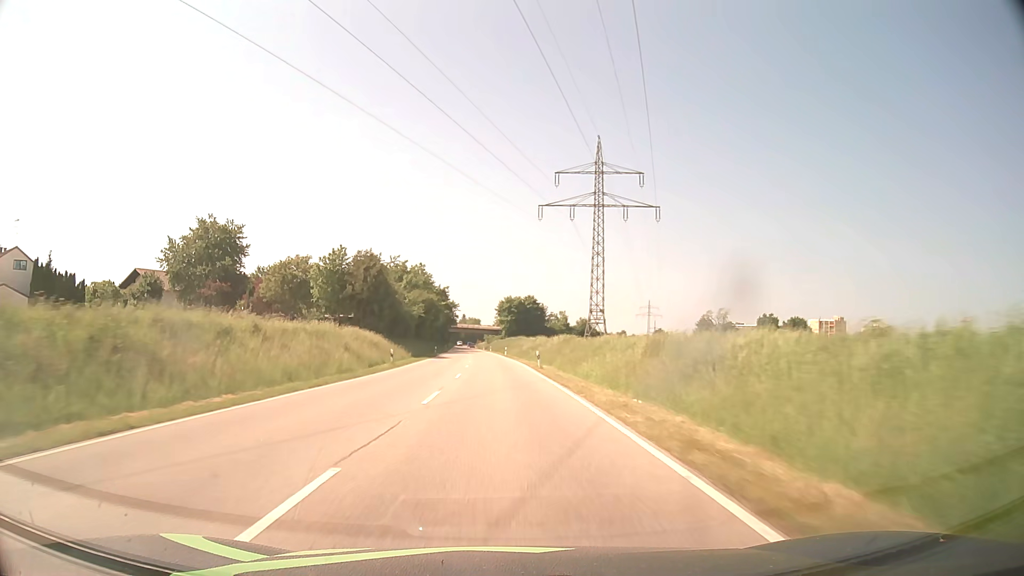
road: secondary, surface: asphalt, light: Day
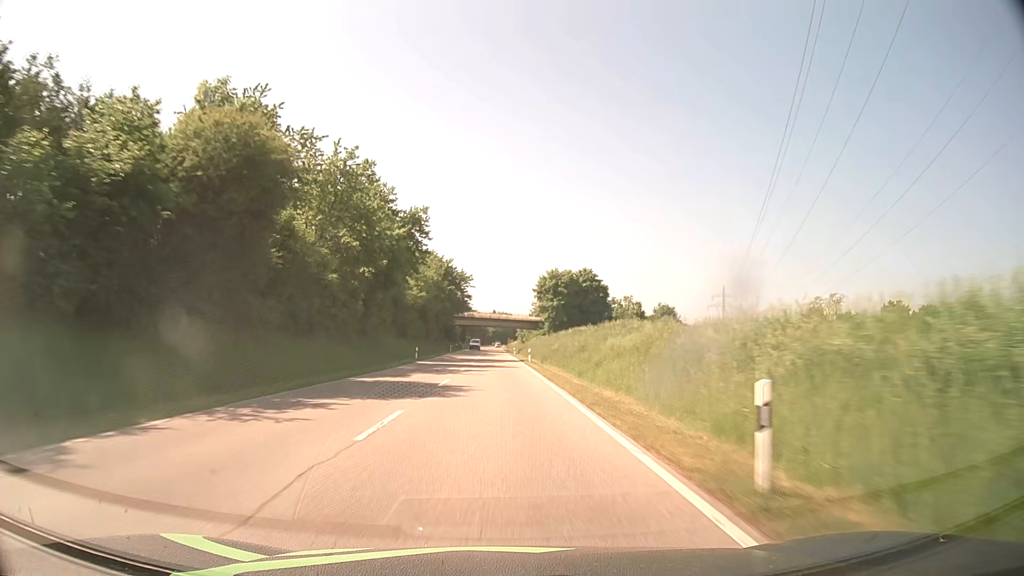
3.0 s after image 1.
(-2.1, +78.3) m; -3°
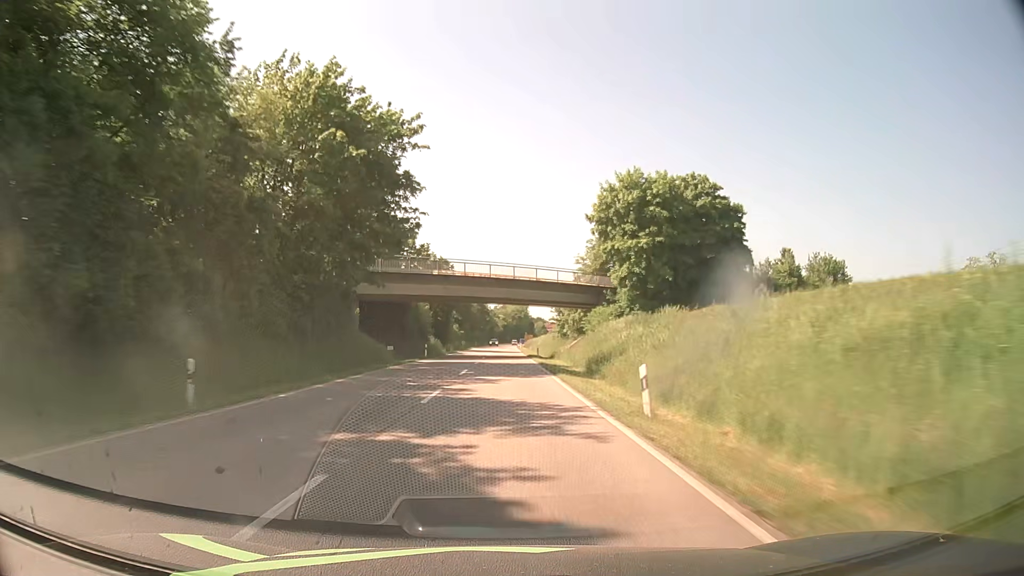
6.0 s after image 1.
(-1.2, +78.9) m; -1°
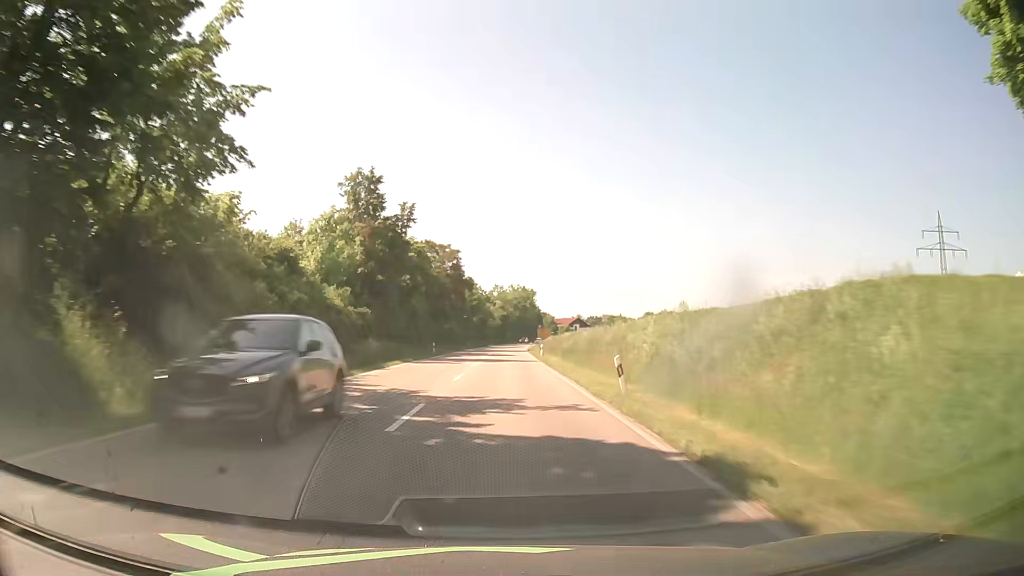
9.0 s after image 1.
(-0.3, +76.9) m; 0°
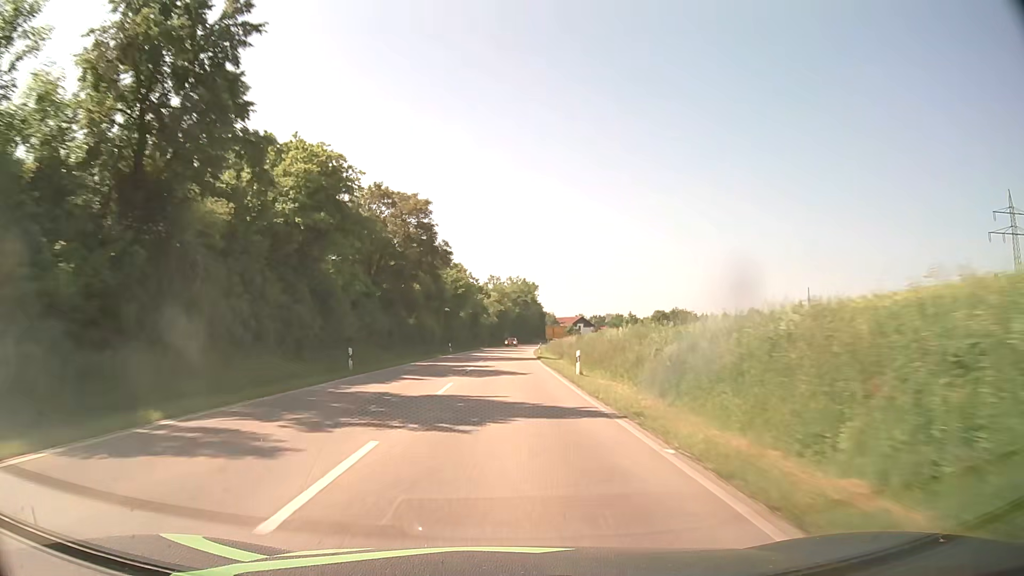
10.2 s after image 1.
(0.0, +29.0) m; 0°
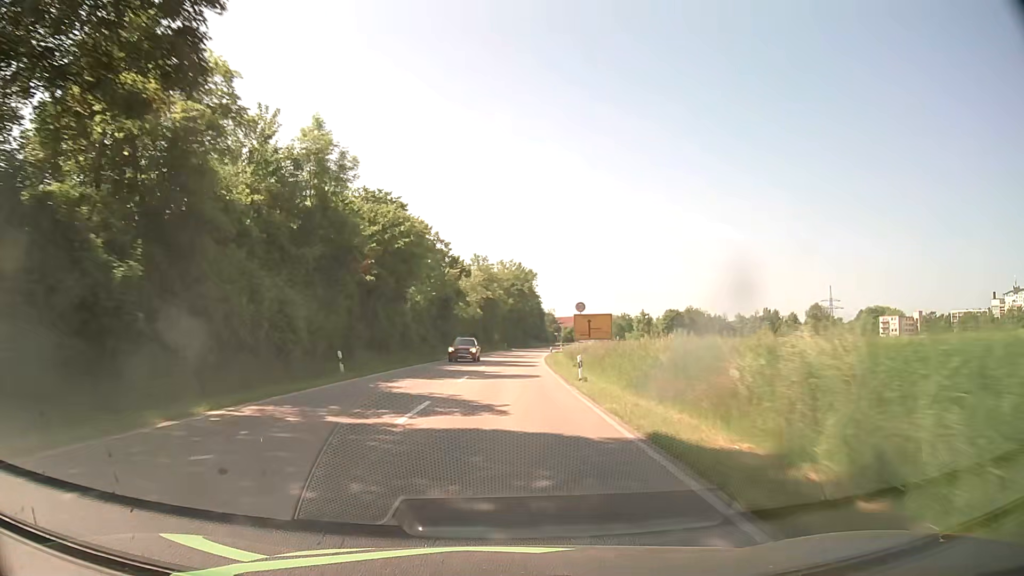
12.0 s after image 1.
(+0.2, +41.4) m; +1°
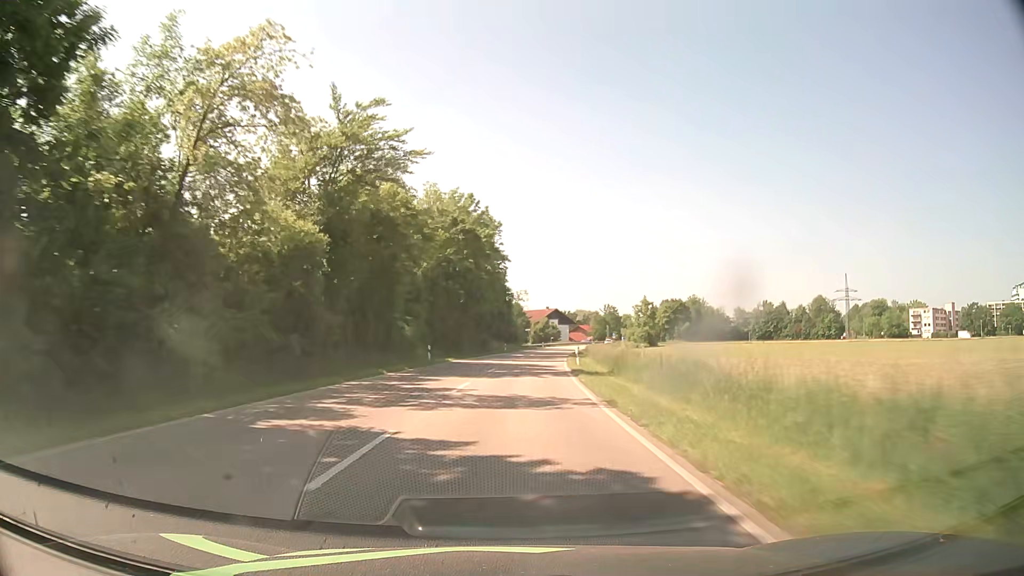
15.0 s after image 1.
(+1.9, +65.2) m; +3°
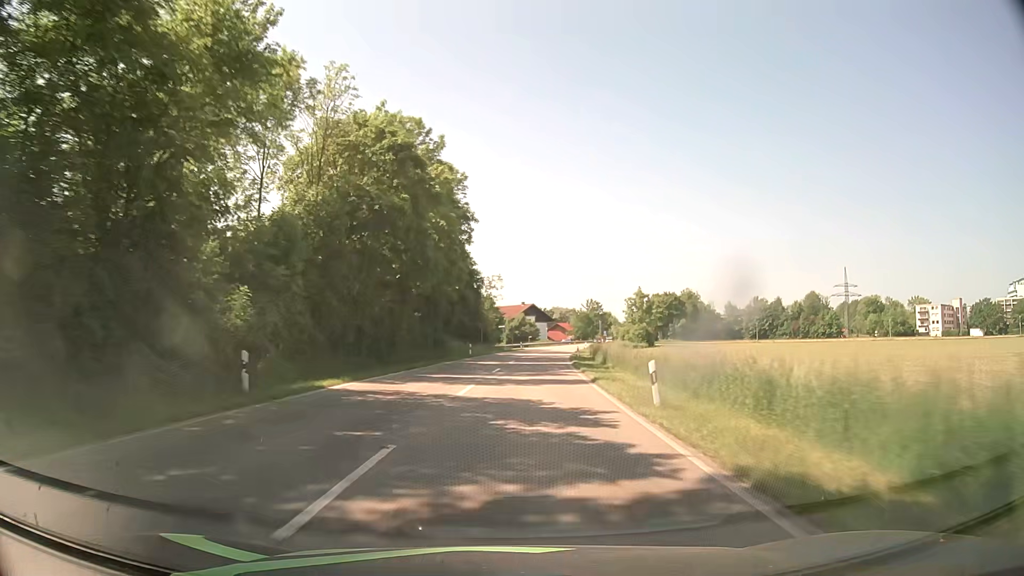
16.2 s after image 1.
(+0.7, +25.5) m; +3°
(0, +10) (0, +20) (+1, +30) (+2, +40) (+2, +50) (+3, +60) (+5, +70) (+6, +80) (+8, +90) (+9, +99) m
